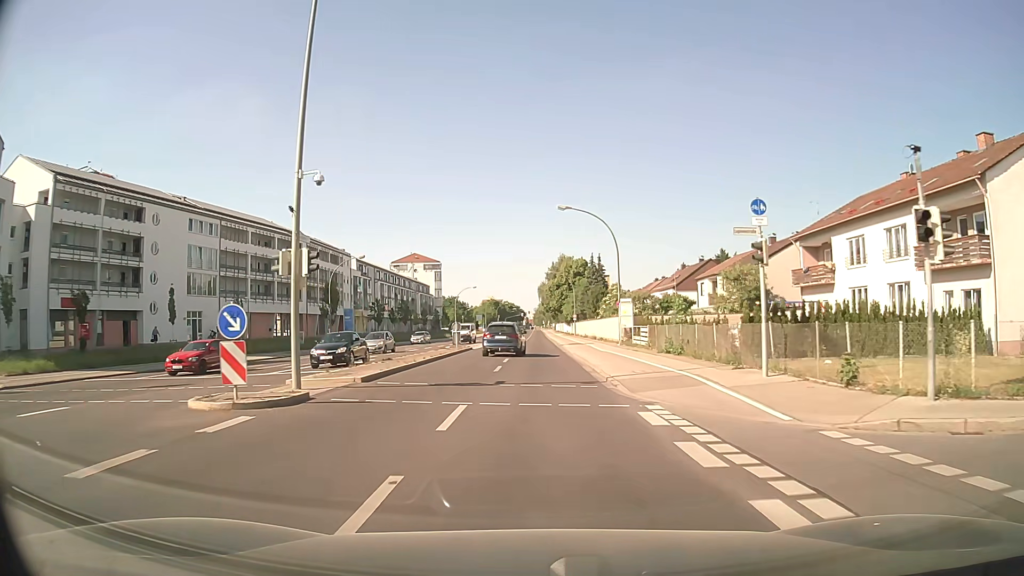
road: secondary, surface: asphalt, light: Day
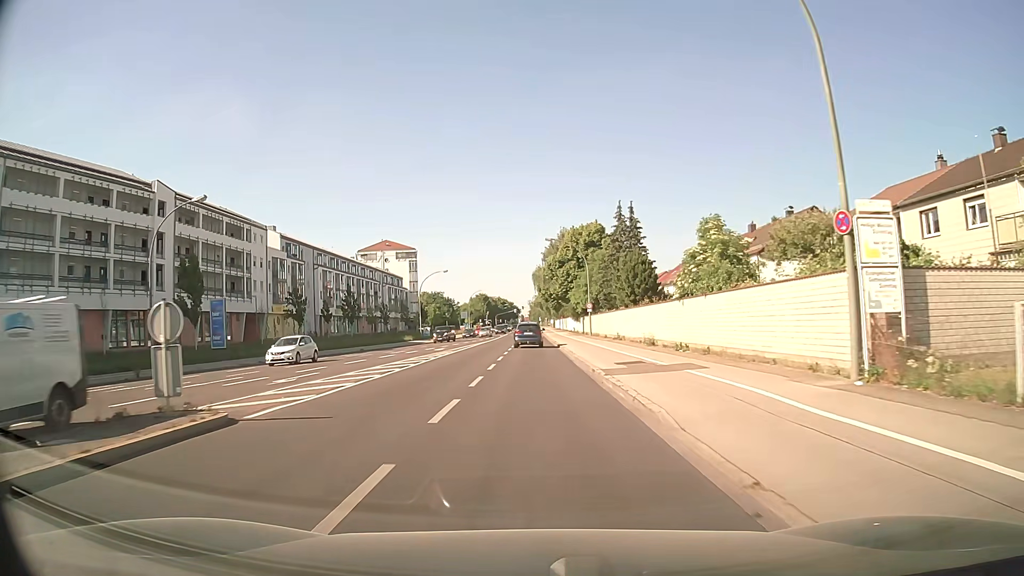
(+0.2, +36.1) m; 0°
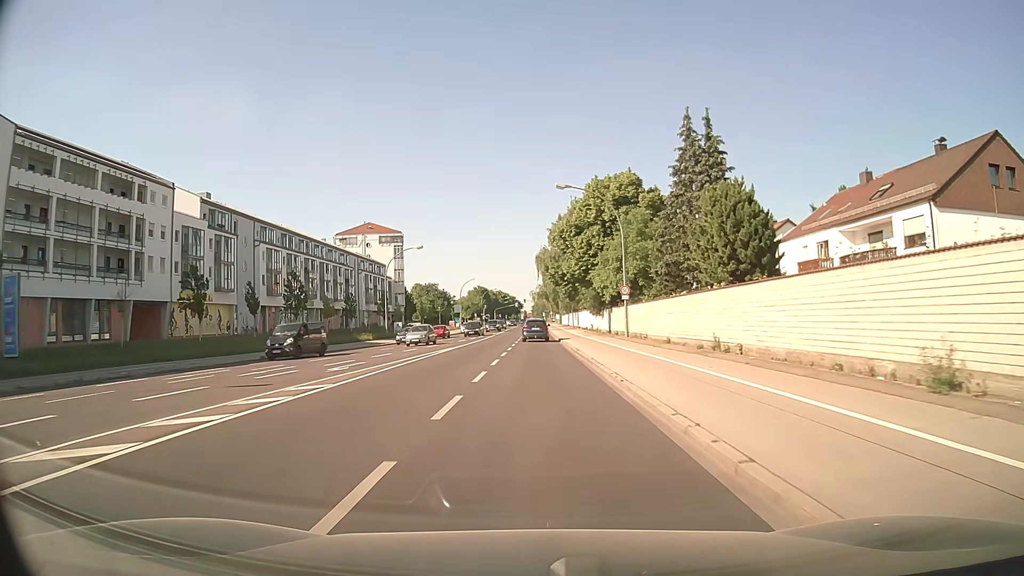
(-0.1, +24.3) m; 0°
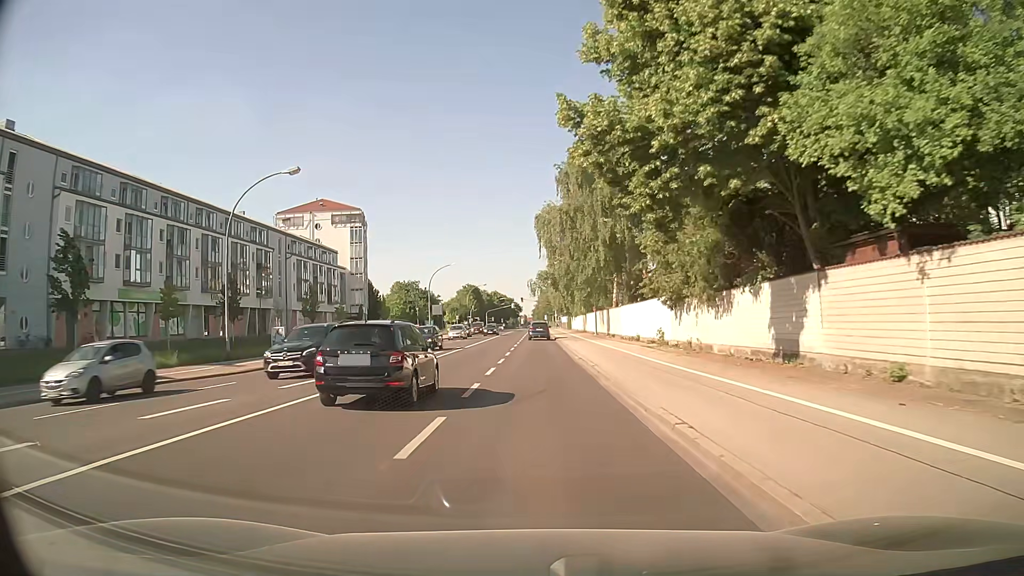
(0.0, +38.4) m; 0°
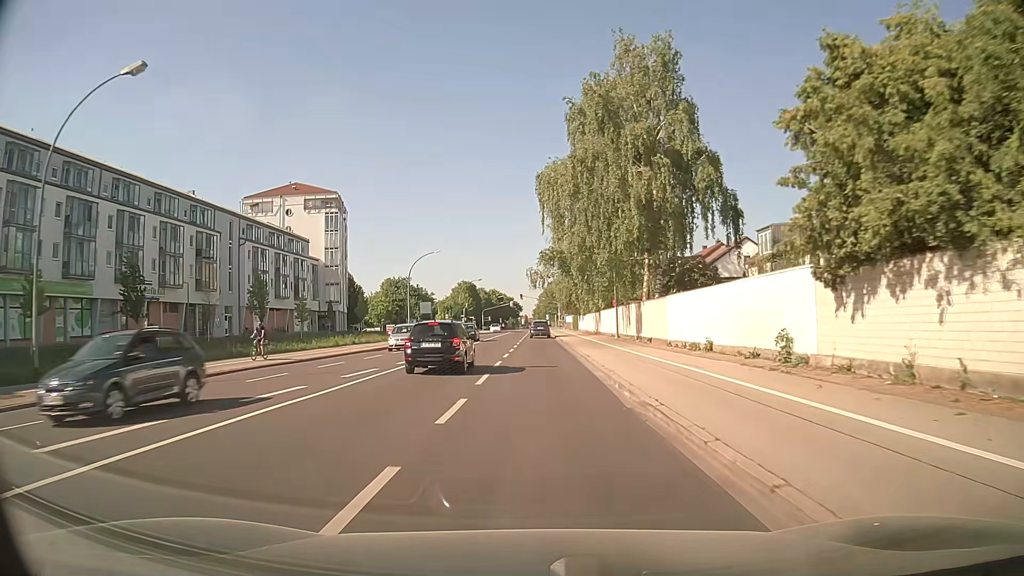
(0.0, +15.7) m; 0°
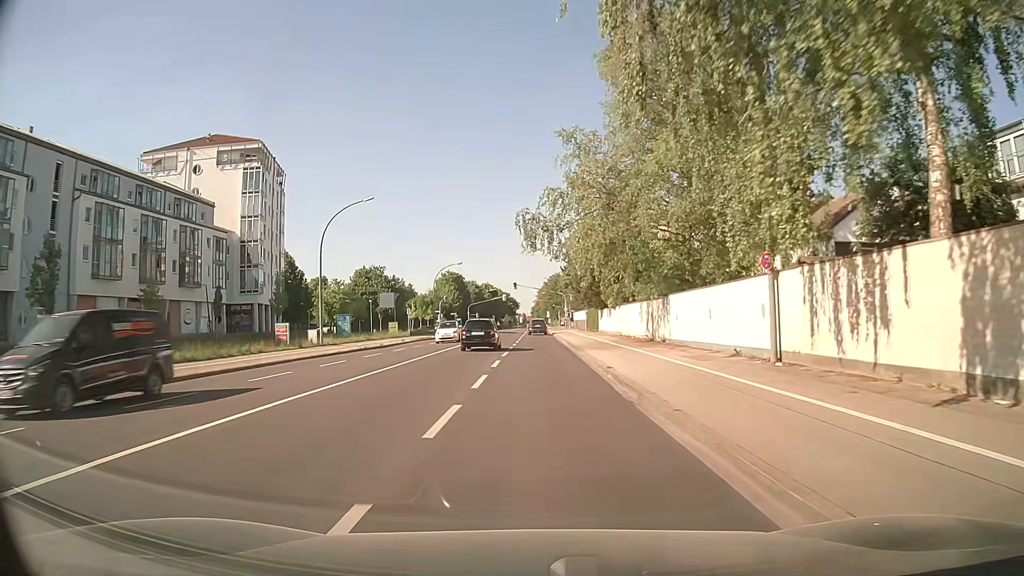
(+0.1, +31.5) m; 0°
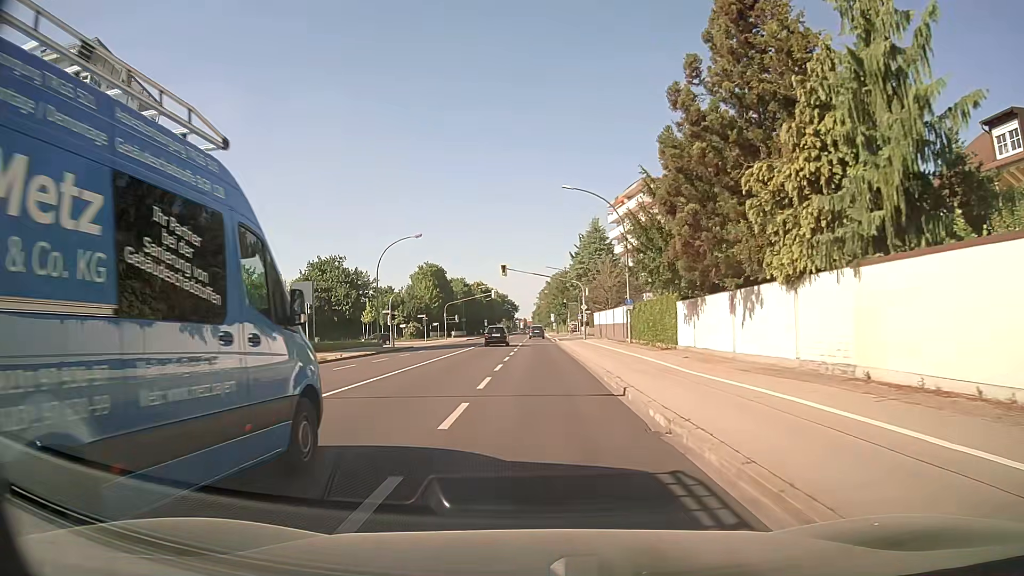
(0.0, +34.7) m; 0°
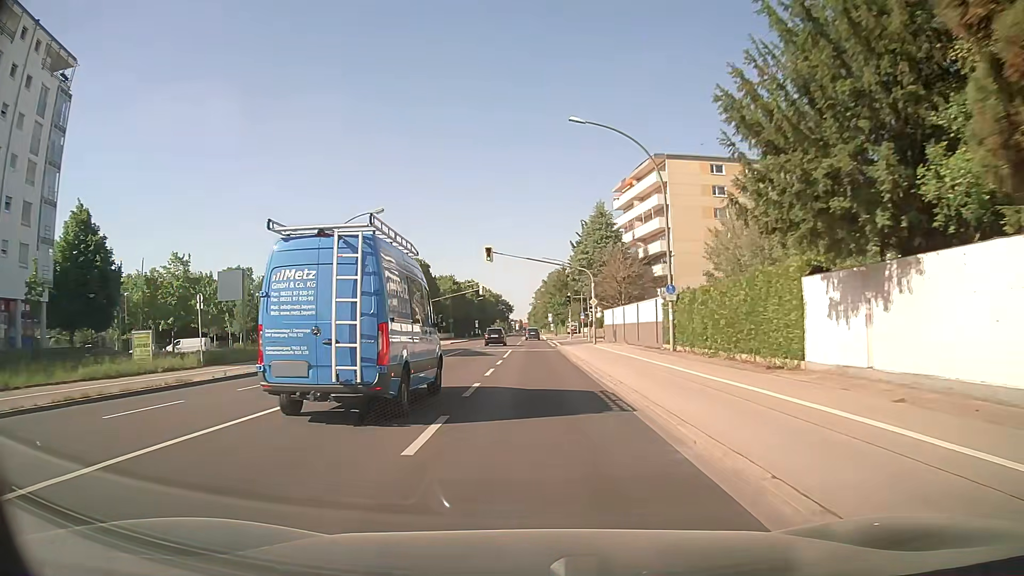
(+0.1, +14.1) m; 0°
(0, +10) (0, +20) (0, +30) (0, +40) (0, +50) (0, +60) (0, +70) (0, +80) (-1, +90) (-1, +100) m
